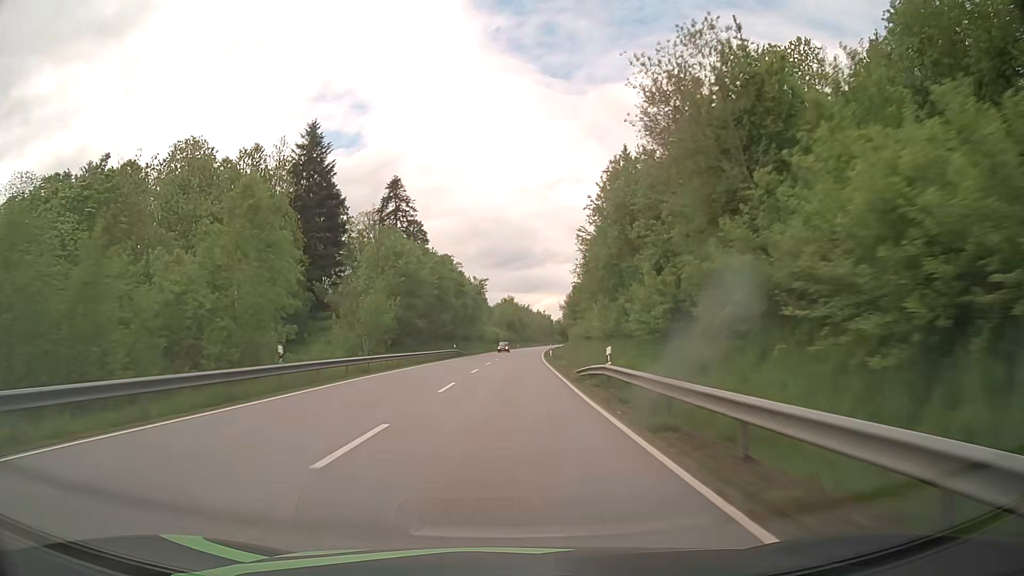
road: primary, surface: asphalt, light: Day
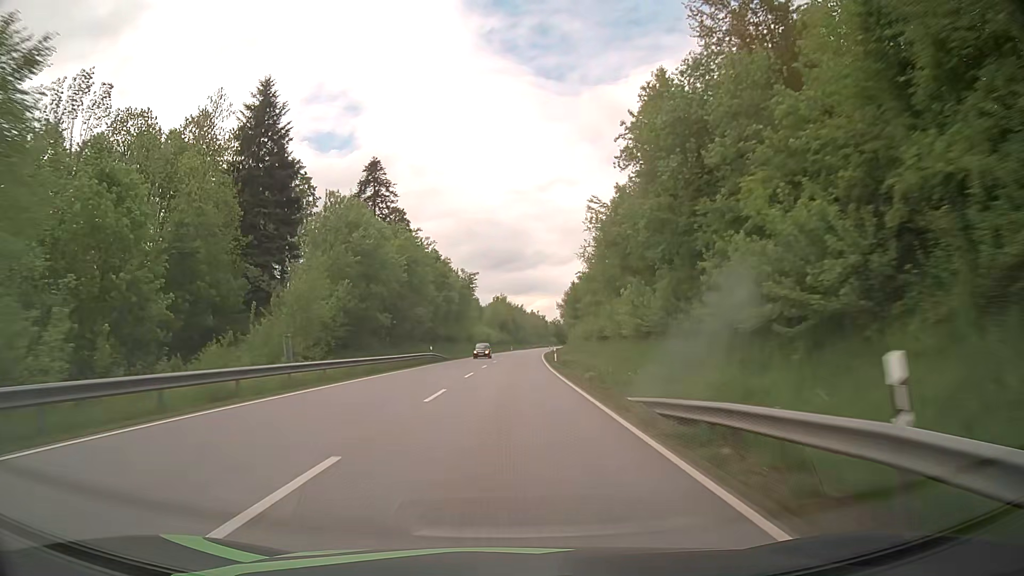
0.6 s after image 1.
(+0.1, +15.4) m; 0°
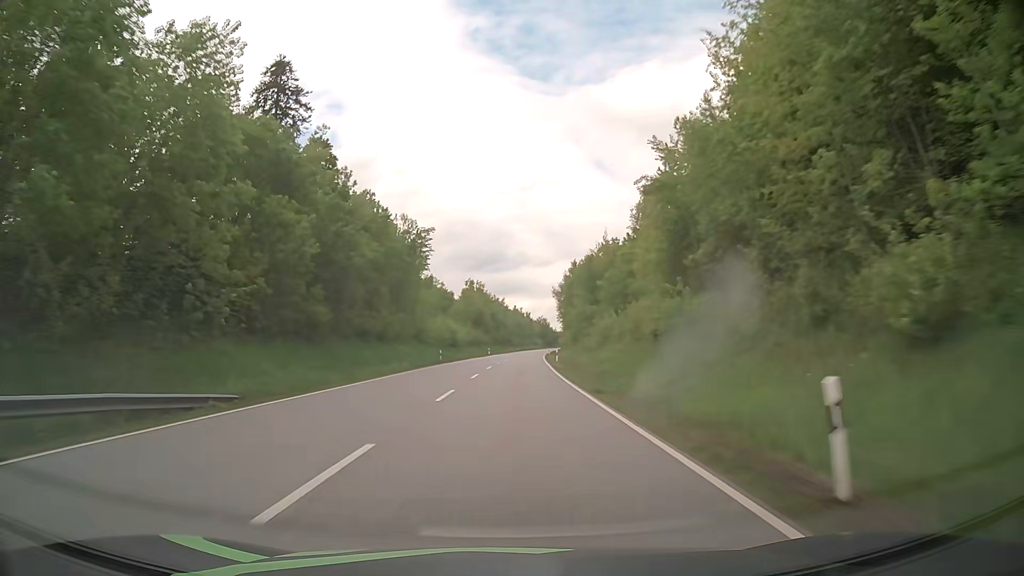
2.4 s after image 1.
(+0.7, +46.4) m; +2°
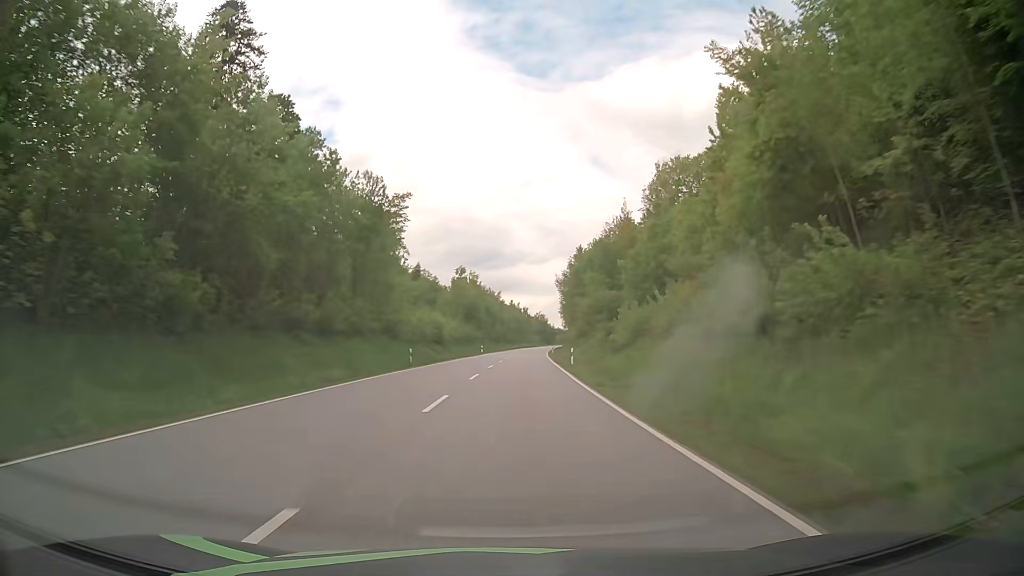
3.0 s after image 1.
(0.0, +15.5) m; 0°
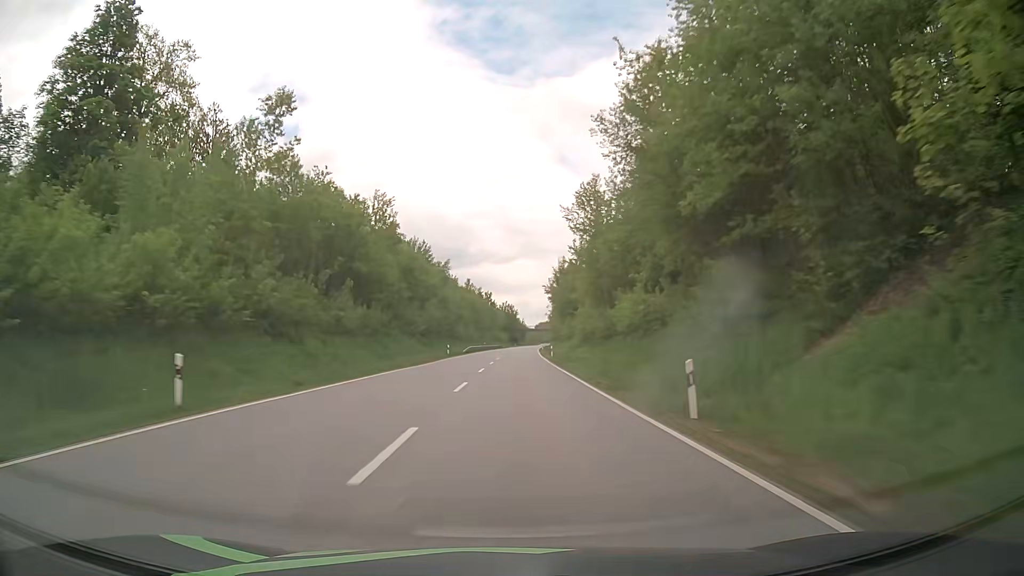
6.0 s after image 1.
(+2.2, +78.2) m; +3°
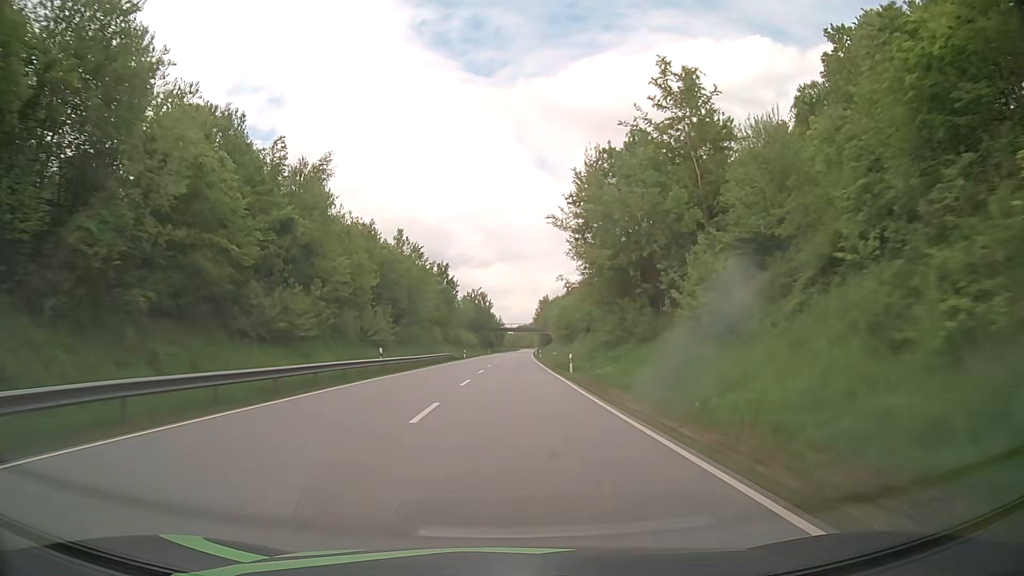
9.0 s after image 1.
(+1.7, +78.0) m; +3°
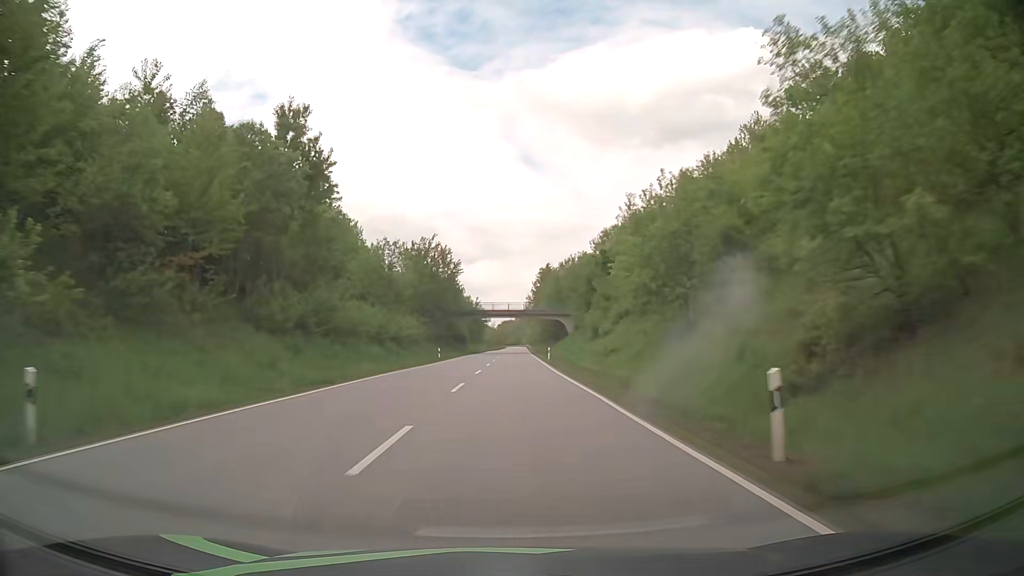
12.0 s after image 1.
(+0.3, +76.0) m; +1°
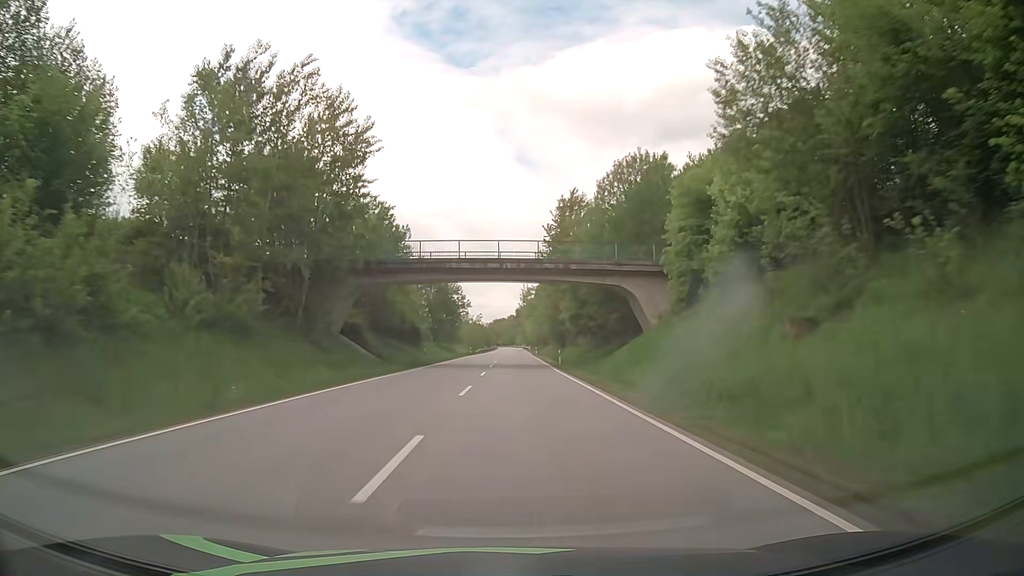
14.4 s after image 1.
(+0.3, +60.9) m; +1°
(0, +10) (0, +20) (0, +30) (0, +40) (0, +50) (0, +60) (0, +70) (+1, +80) (+1, +90) (+1, +100) m
